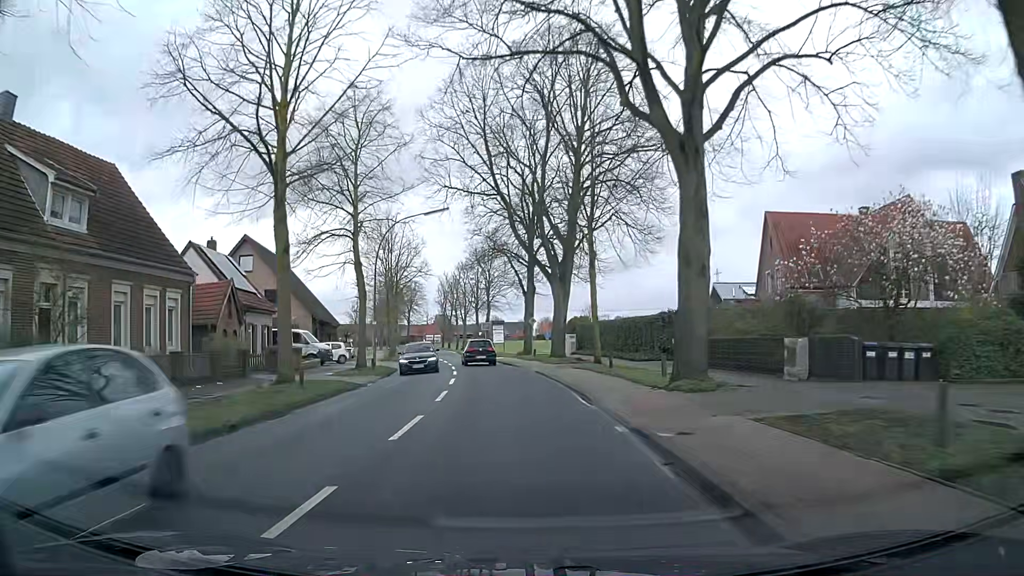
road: secondary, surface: asphalt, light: Day
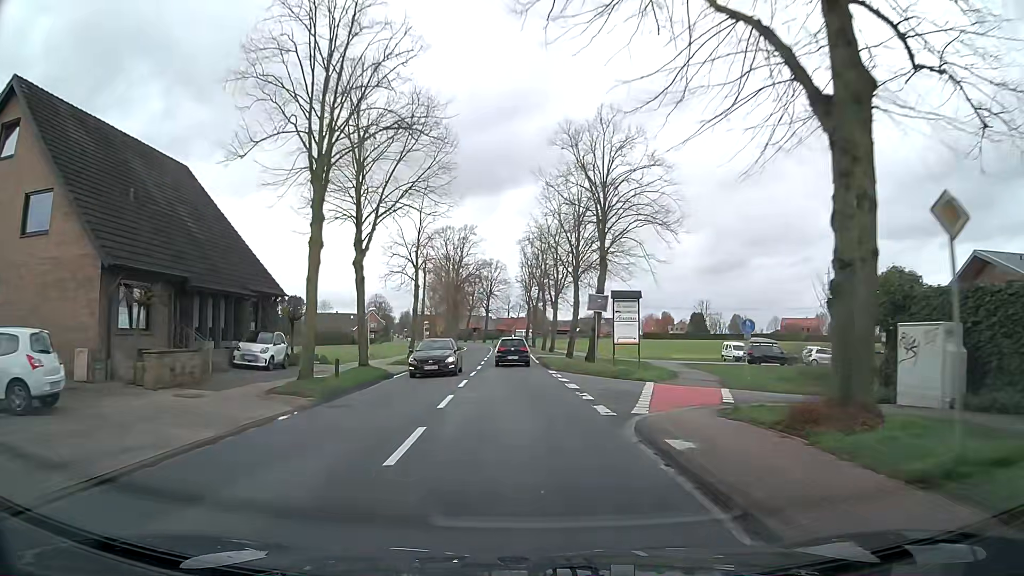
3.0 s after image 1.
(-3.1, +38.4) m; -9°
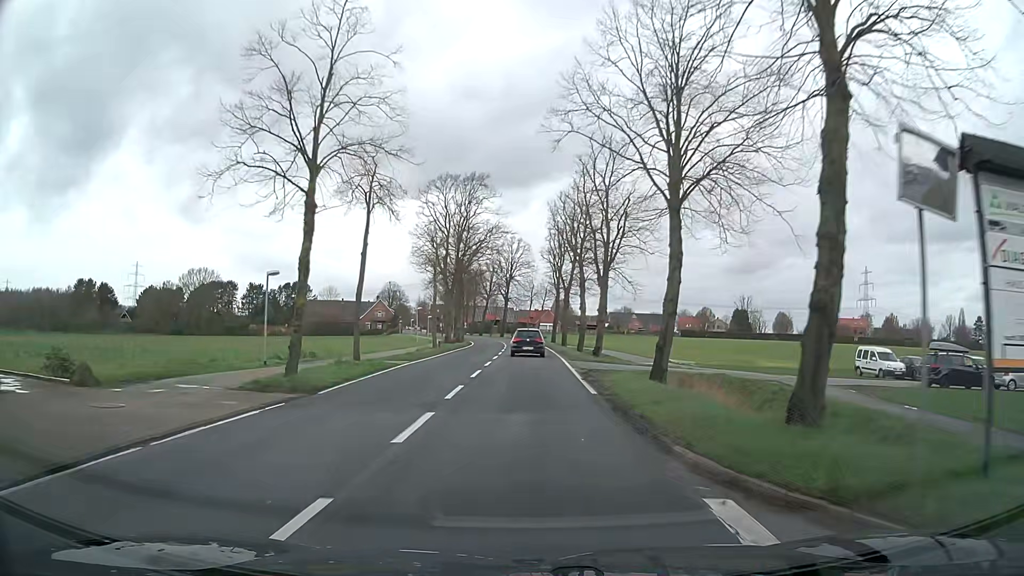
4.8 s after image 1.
(-0.4, +23.2) m; -2°
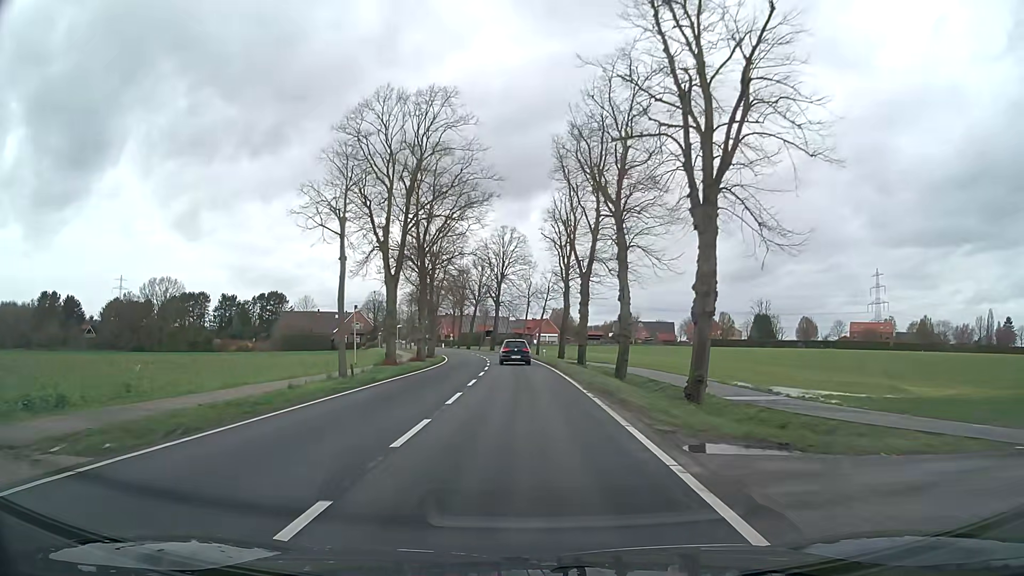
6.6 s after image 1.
(0.0, +23.2) m; 0°
